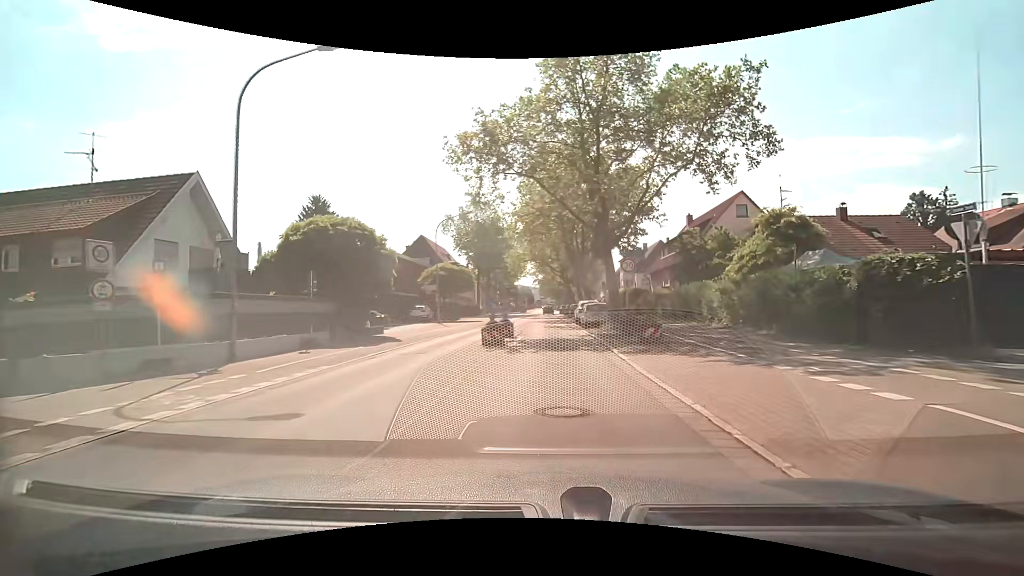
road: secondary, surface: asphalt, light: Day
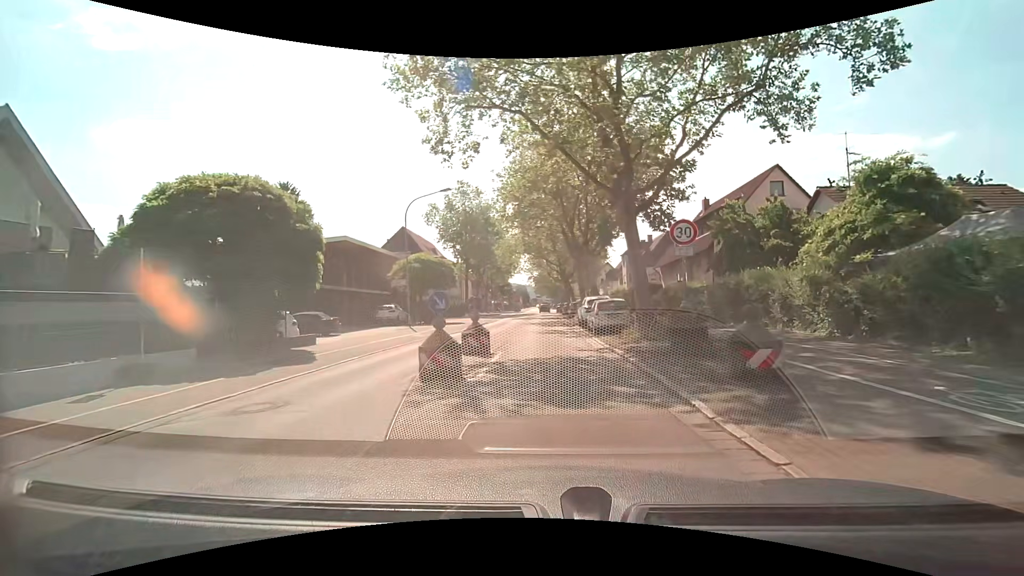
(+0.1, +8.3) m; +1°
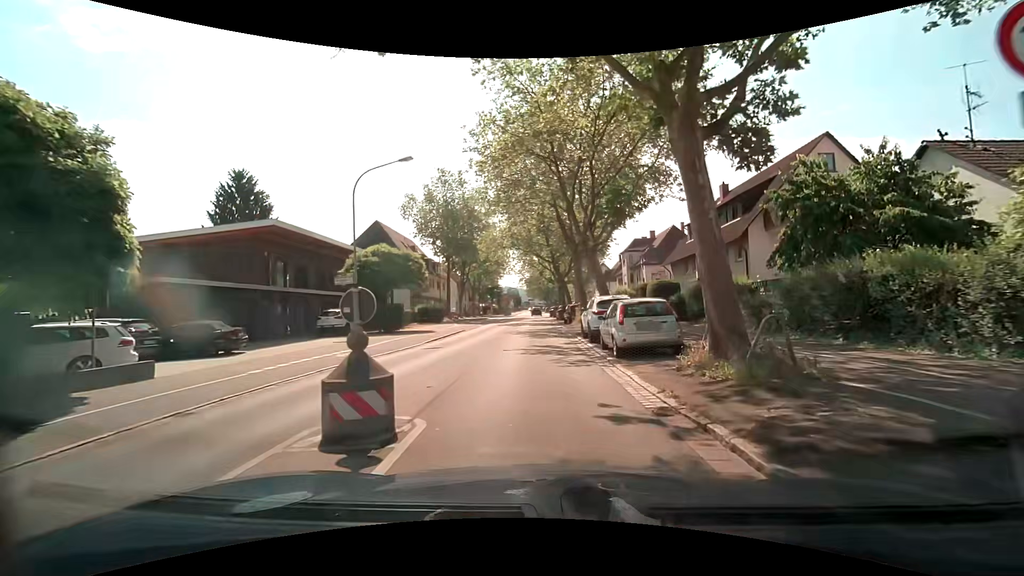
(+0.1, +8.4) m; 0°
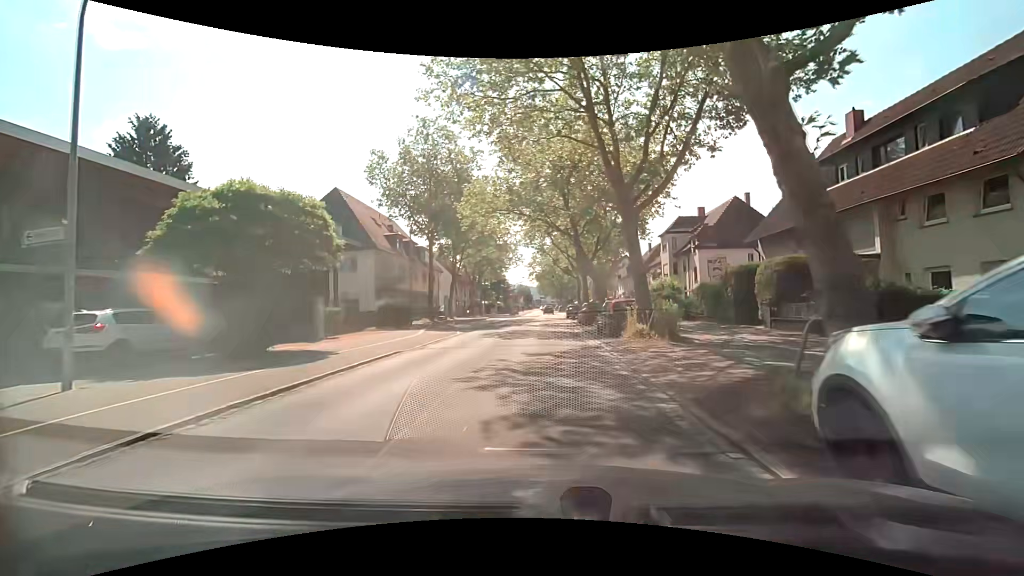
(0.0, +17.4) m; 0°
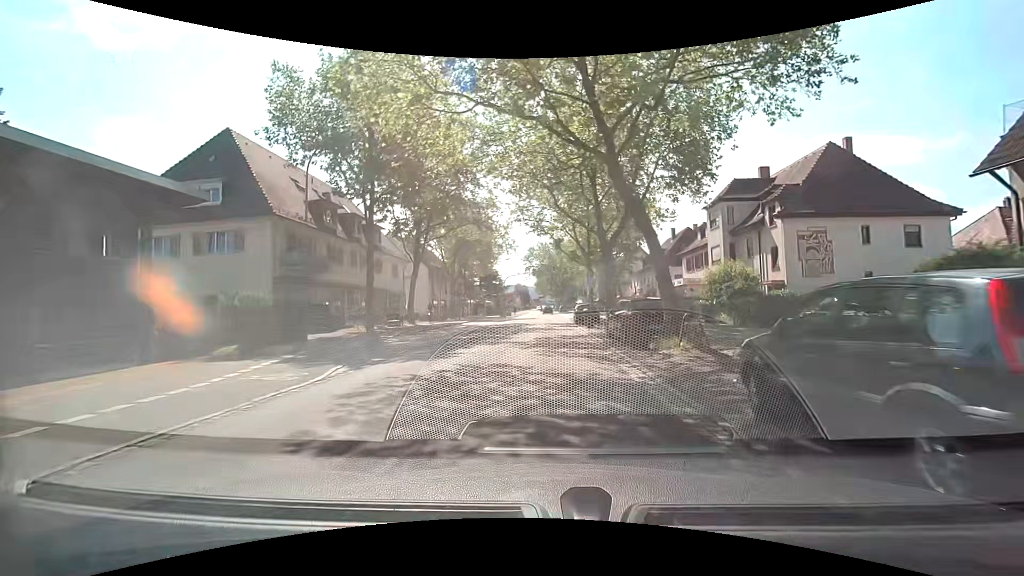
(-0.1, +17.1) m; -1°
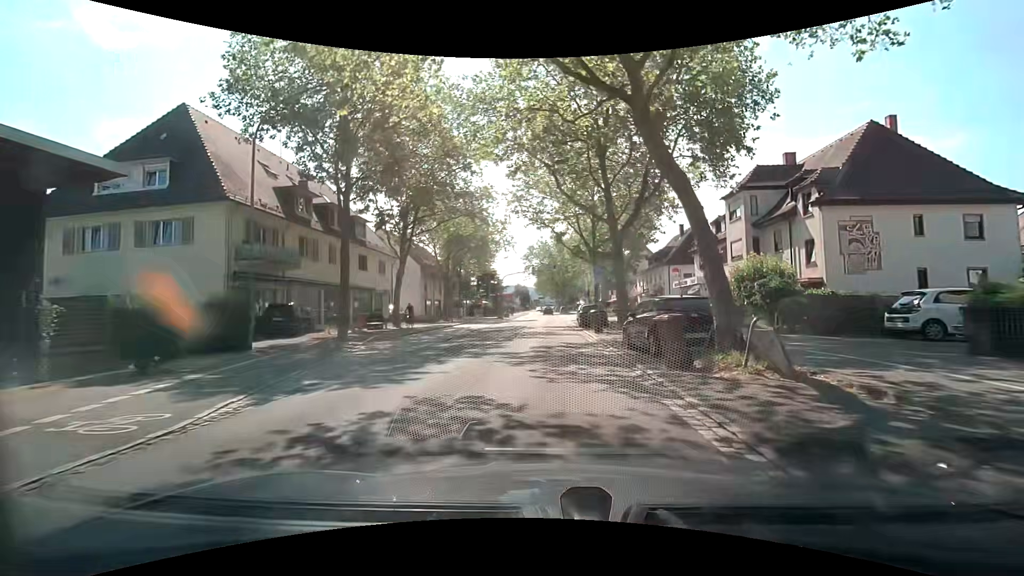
(+0.1, +4.2) m; 0°
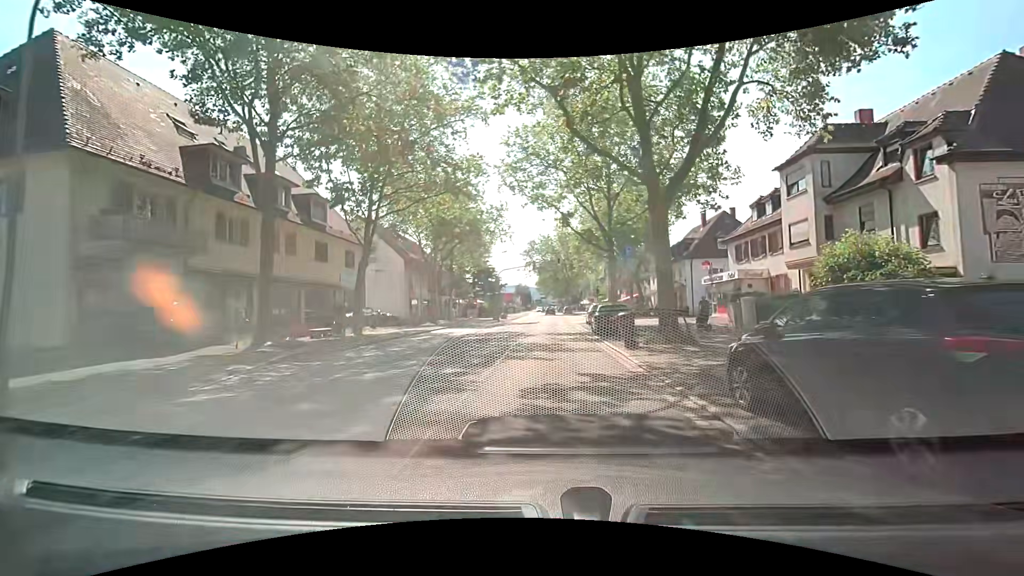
(+0.1, +8.3) m; +1°
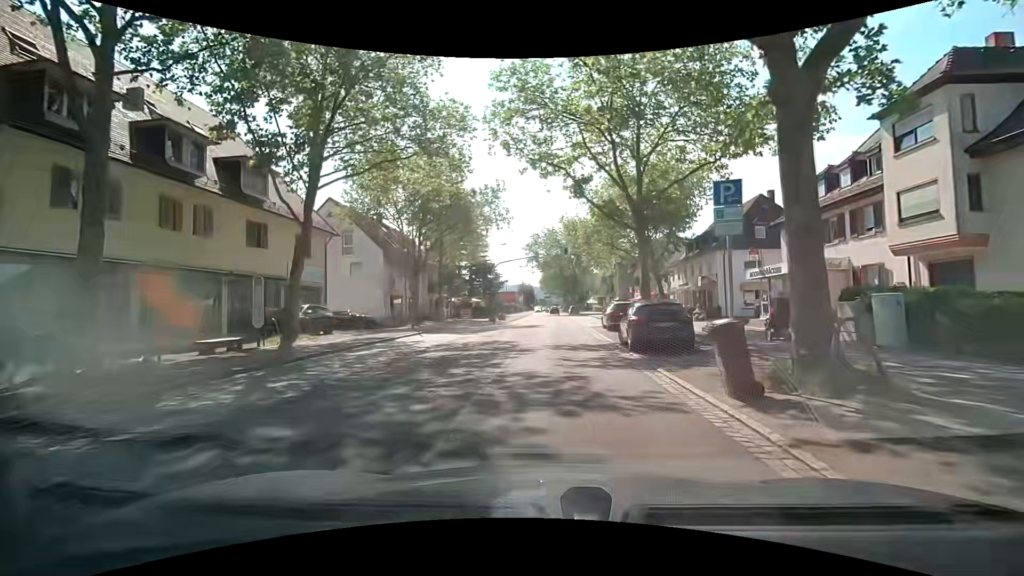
(0.0, +8.2) m; 0°
(0, +10) (0, +20) (+1, +30) (+1, +40) (+1, +50) (+1, +60) (+1, +70) (+1, +80) (+1, +90) (+1, +100) m
